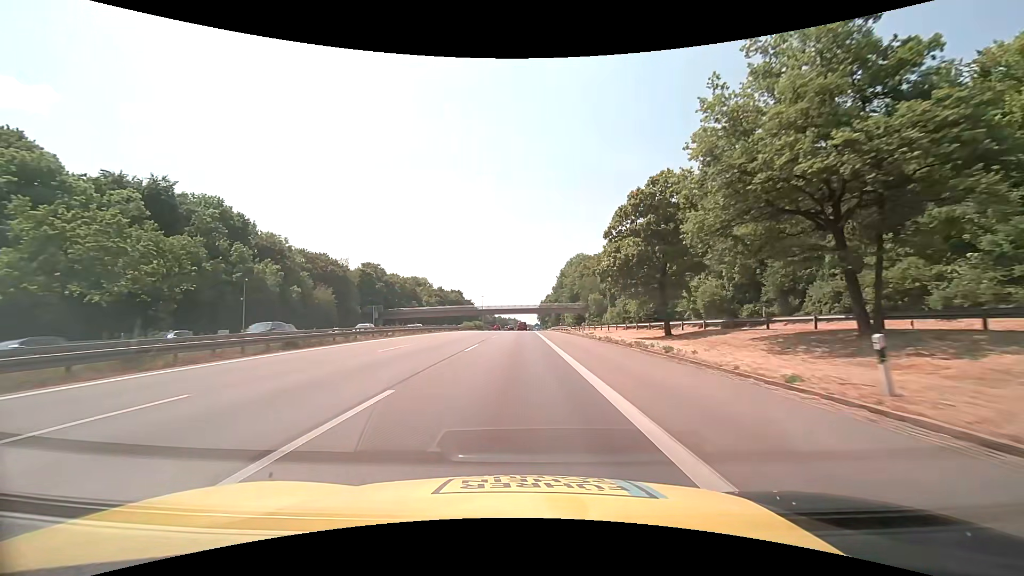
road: motorway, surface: asphalt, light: Day
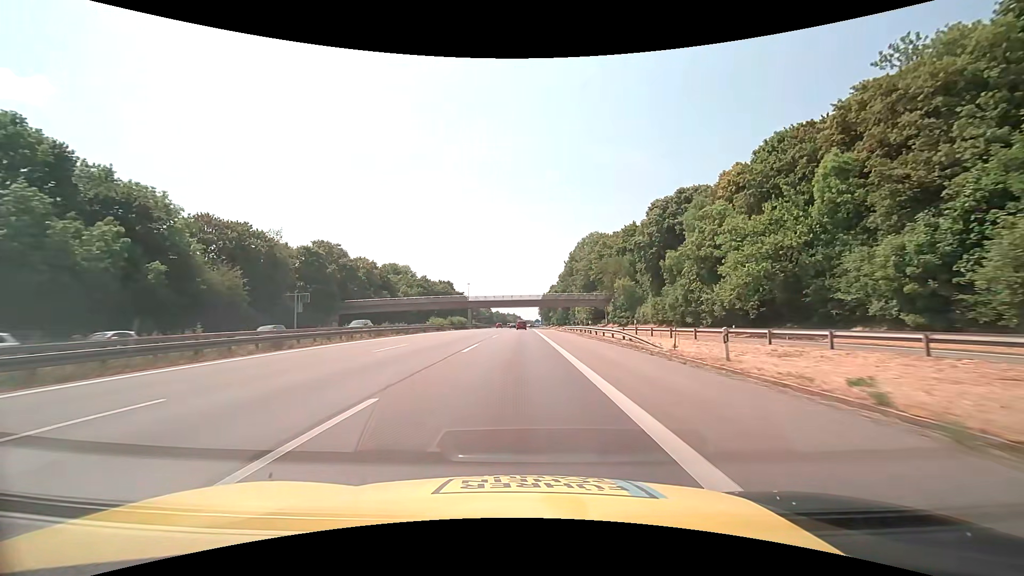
(0.0, +37.4) m; 0°
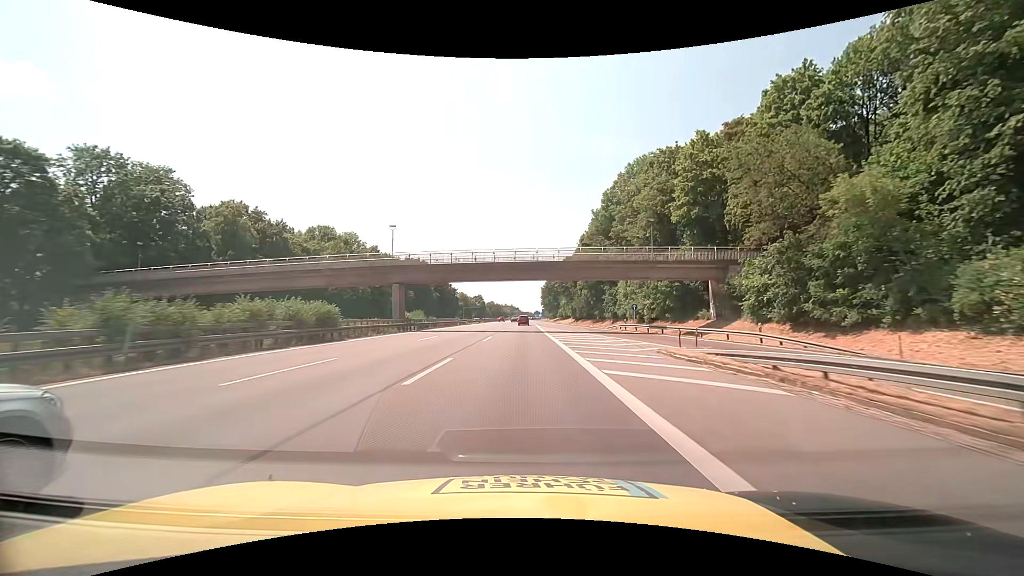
(0.0, +64.5) m; 0°
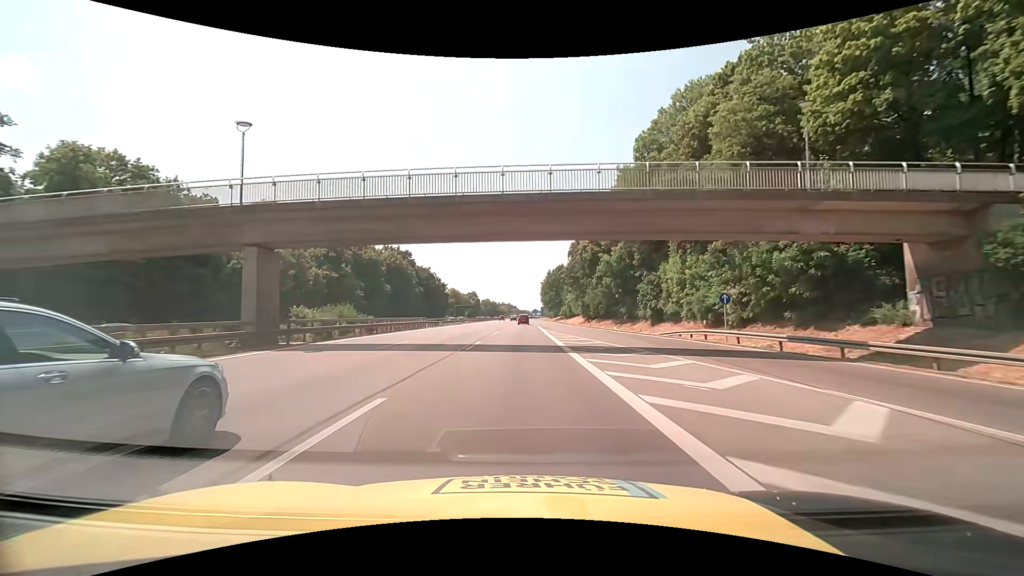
(+0.1, +25.7) m; 0°
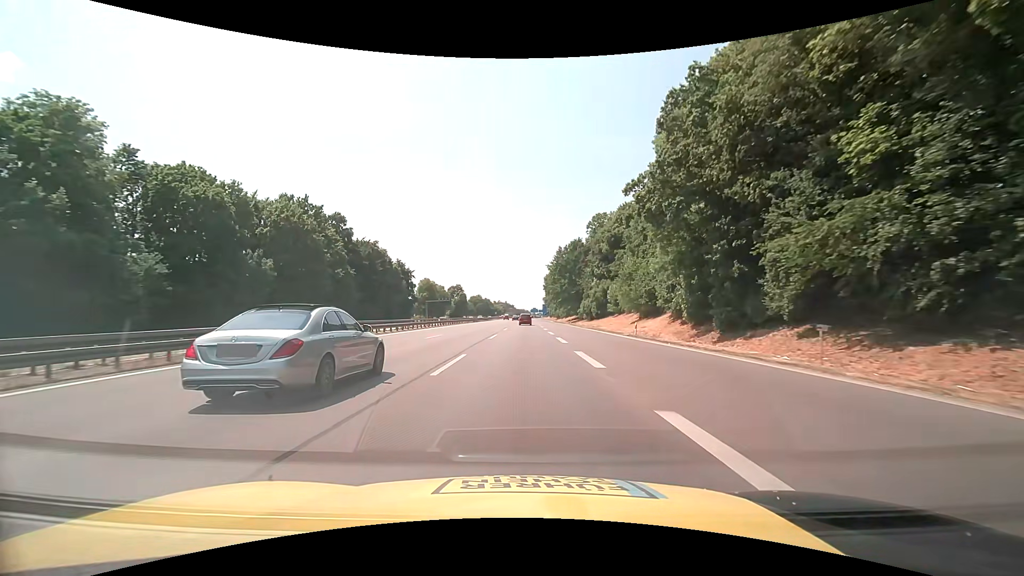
(+0.1, +63.8) m; 0°
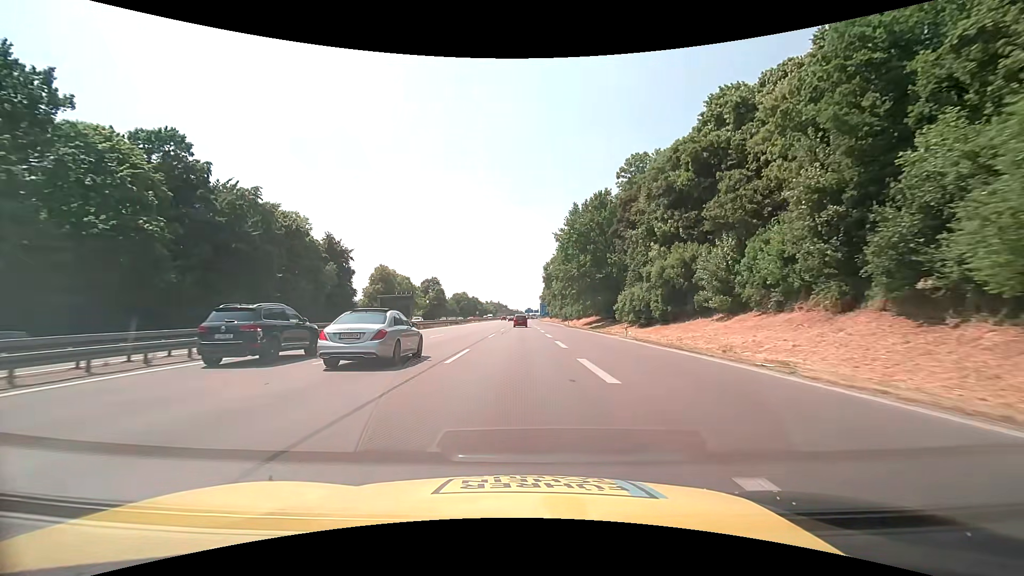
(+0.4, +50.9) m; +1°
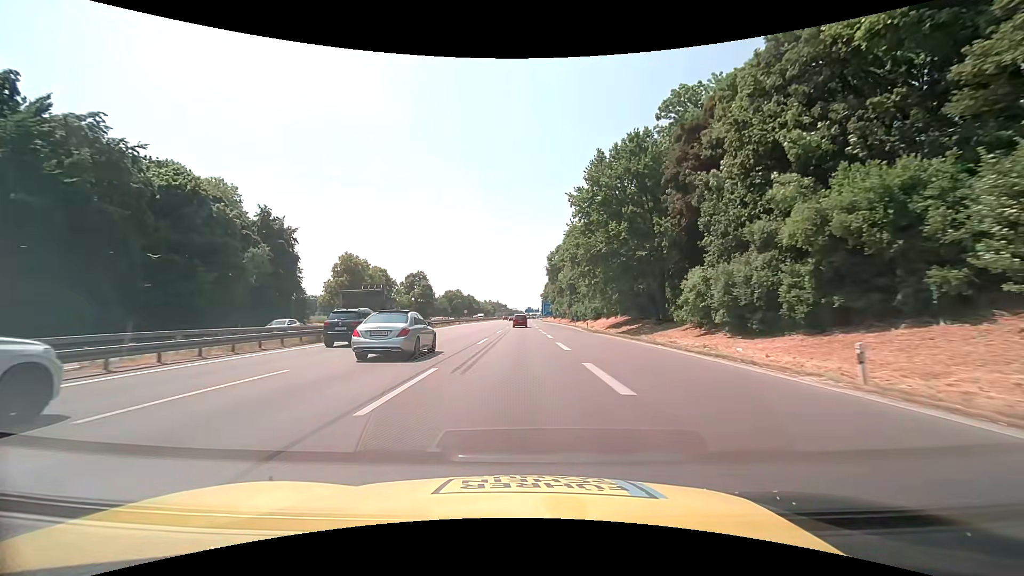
(-0.1, +25.5) m; 0°
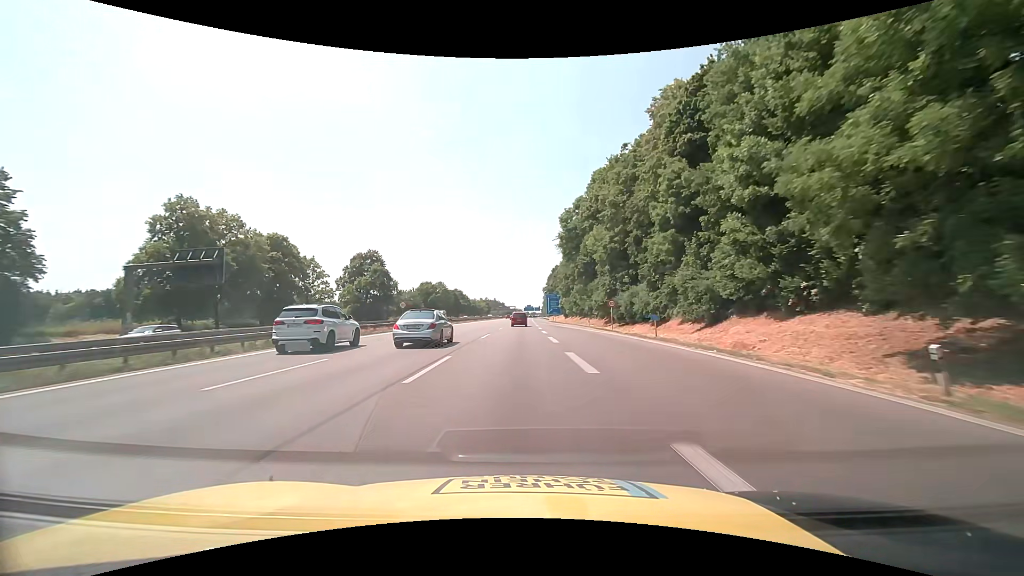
(+0.2, +51.5) m; 0°
(0, +10) (0, +20) (0, +30) (0, +40) (0, +50) (-1, +60) (-1, +70) (-1, +80) (-1, +90) (-2, +100) m
